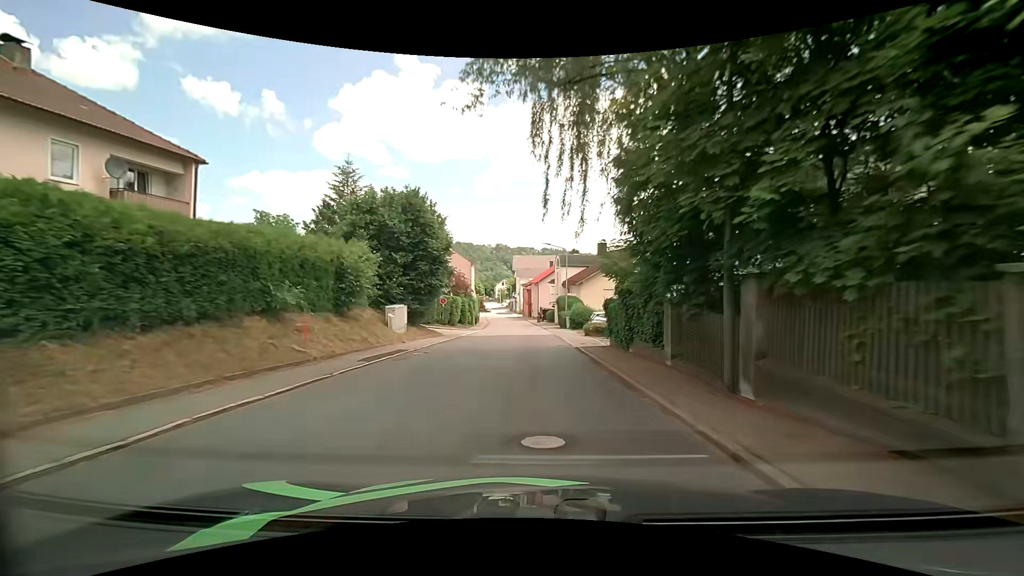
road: tertiary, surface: asphalt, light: Day
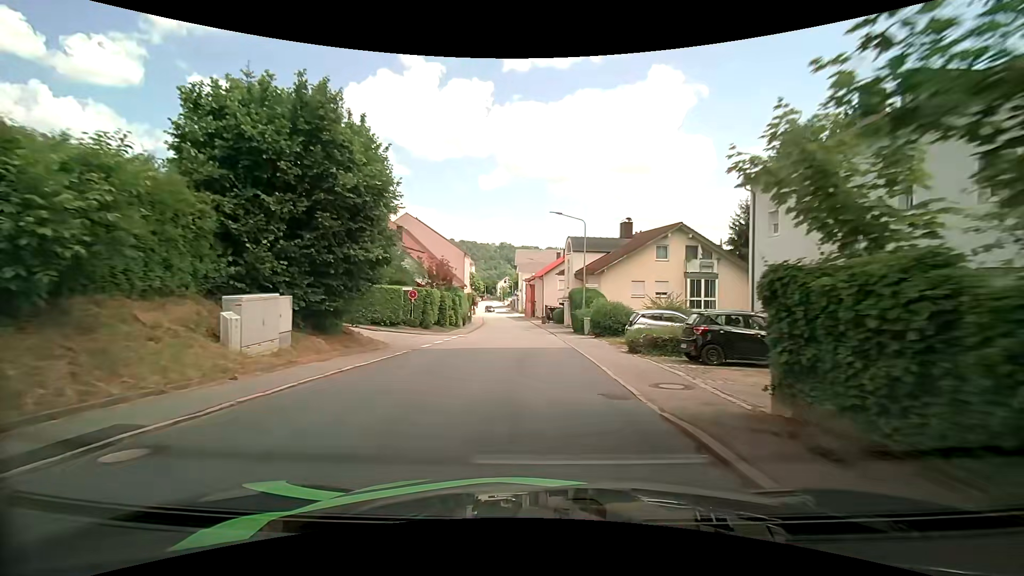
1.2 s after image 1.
(+0.1, +13.5) m; +1°
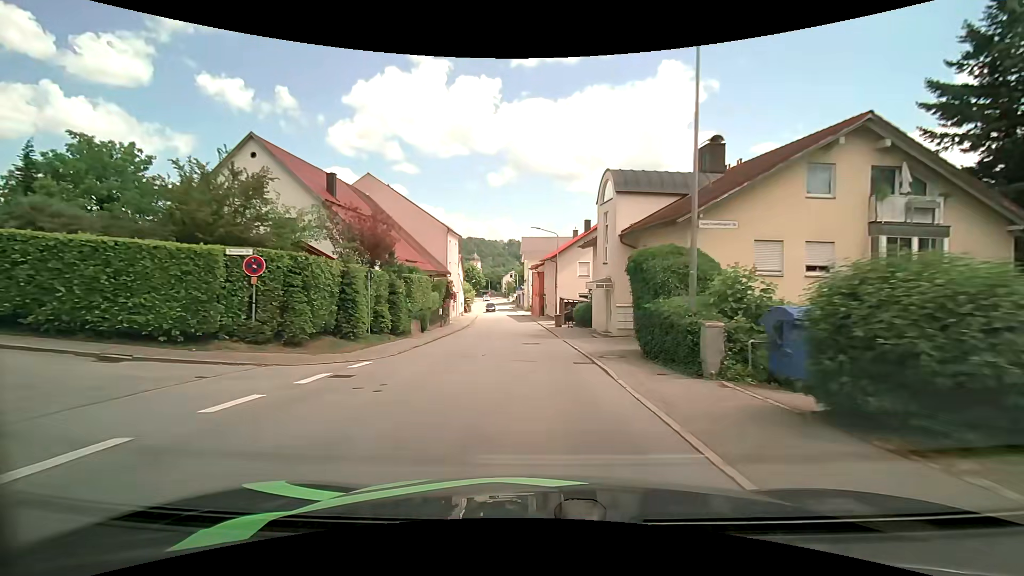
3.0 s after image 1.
(-0.2, +20.9) m; -1°
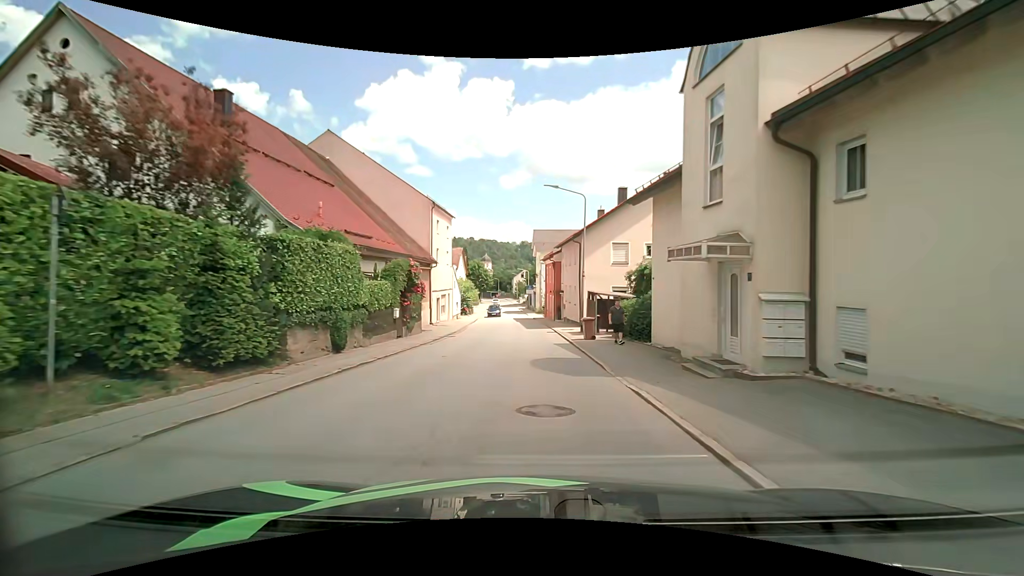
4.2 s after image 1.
(-0.2, +14.1) m; -2°
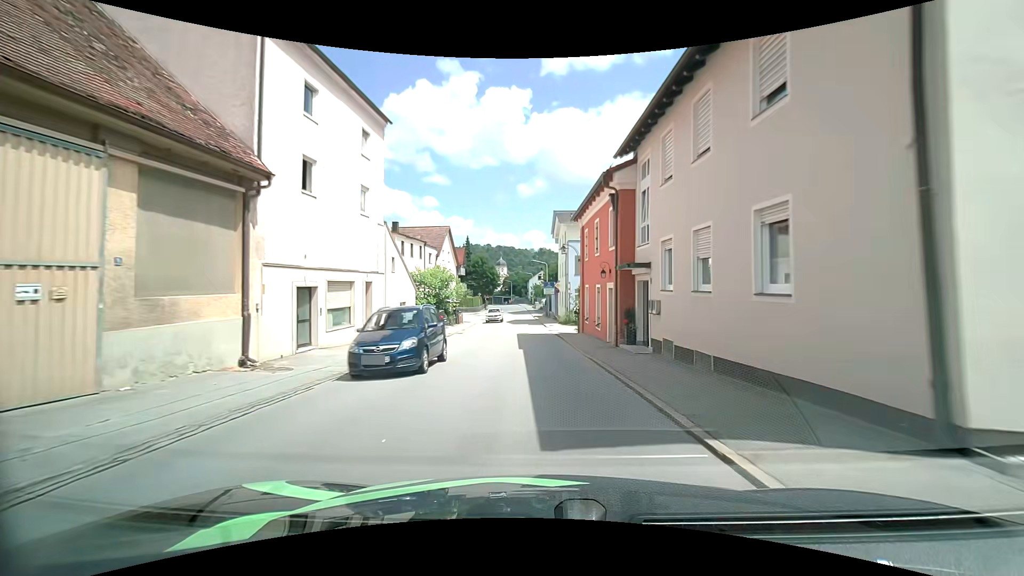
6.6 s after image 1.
(-0.5, +28.3) m; -2°
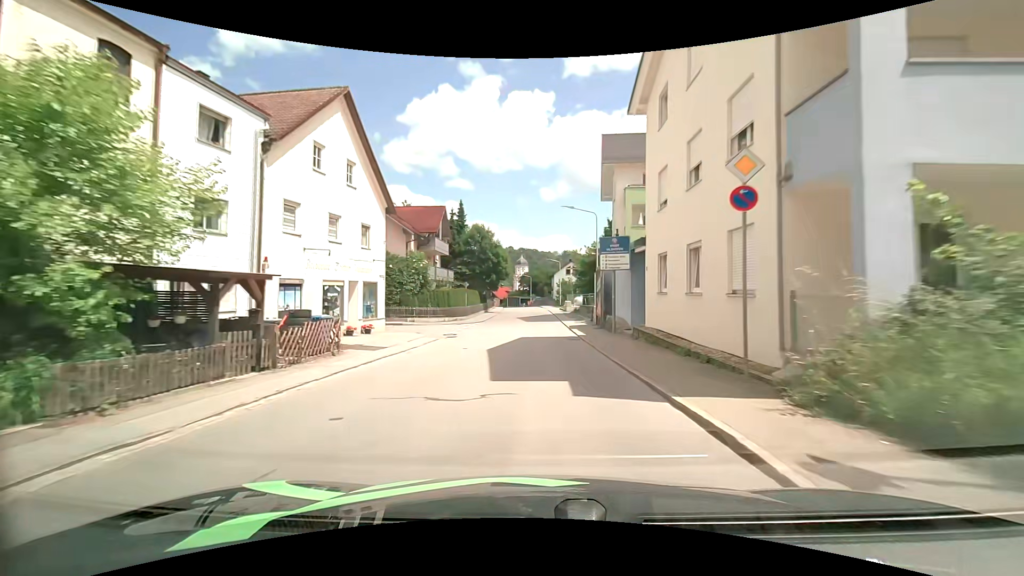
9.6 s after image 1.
(-0.6, +37.4) m; -3°
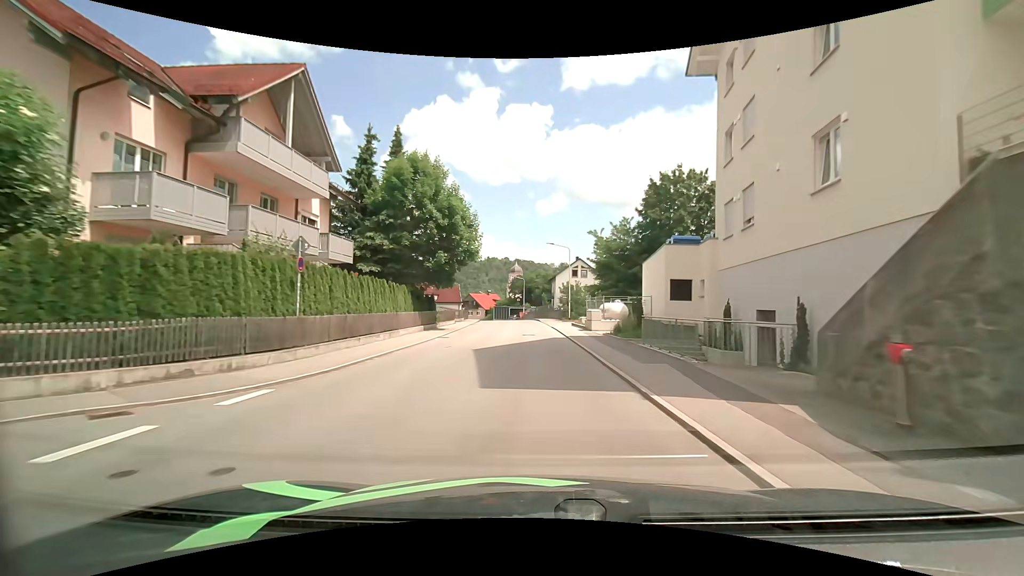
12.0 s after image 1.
(+0.1, +31.4) m; +1°
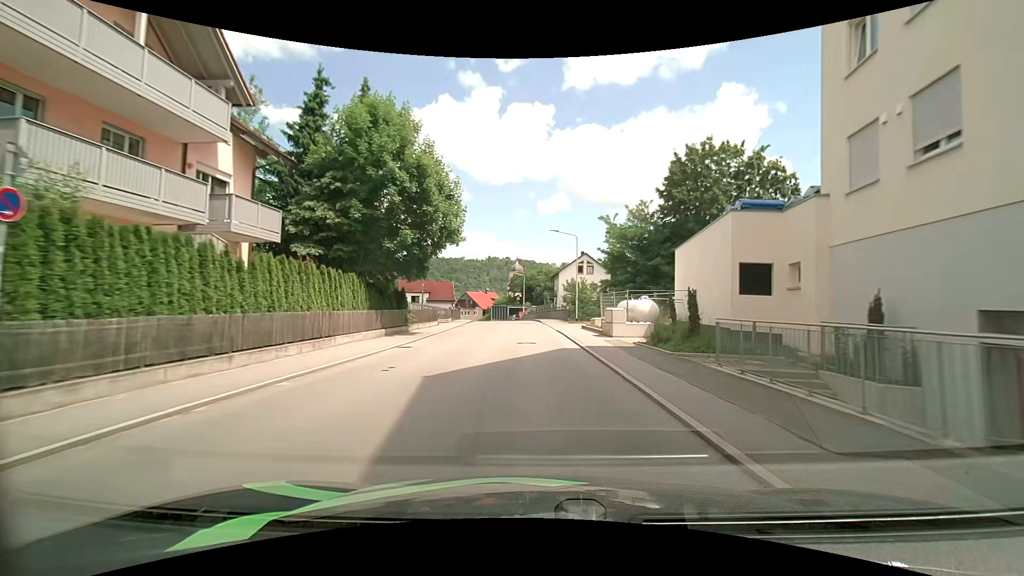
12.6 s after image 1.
(-0.1, +7.9) m; -1°
(0, +10) (0, +20) (0, +30) (-1, +40) (-2, +50) (-3, +60) (-4, +70) (-7, +79) (-10, +89) (-14, +98) m
